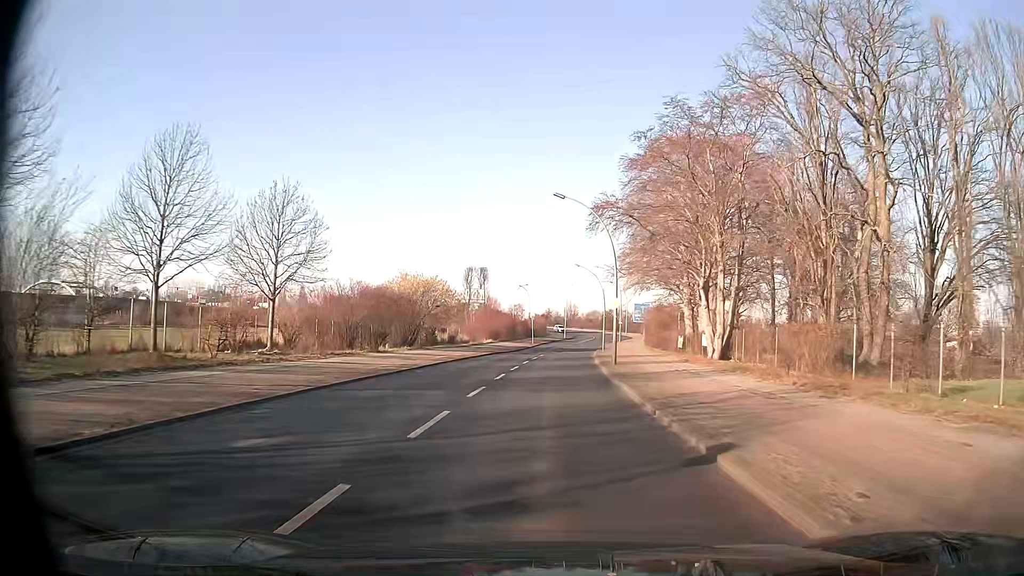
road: secondary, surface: asphalt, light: Day
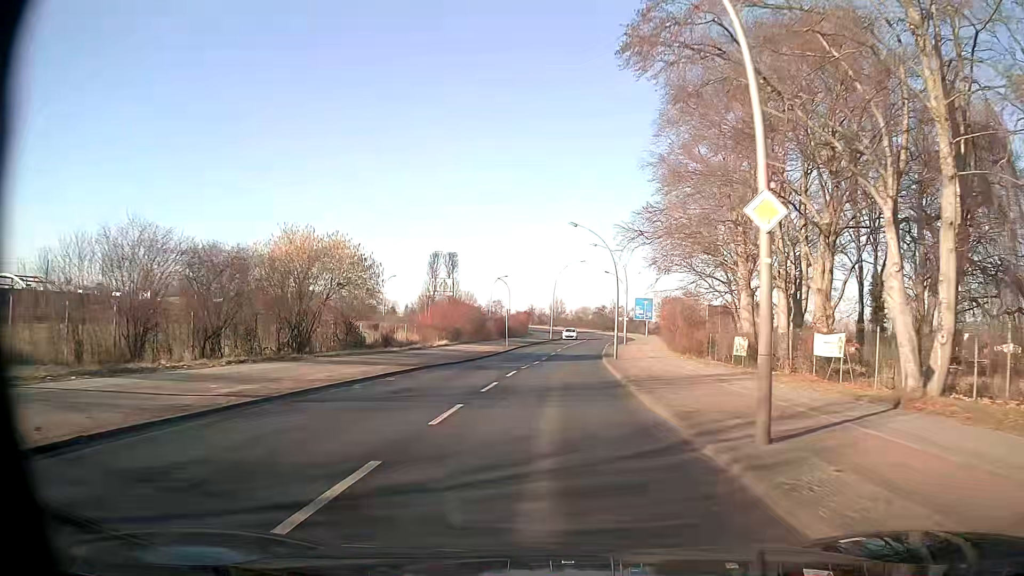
(+0.3, +23.0) m; +2°
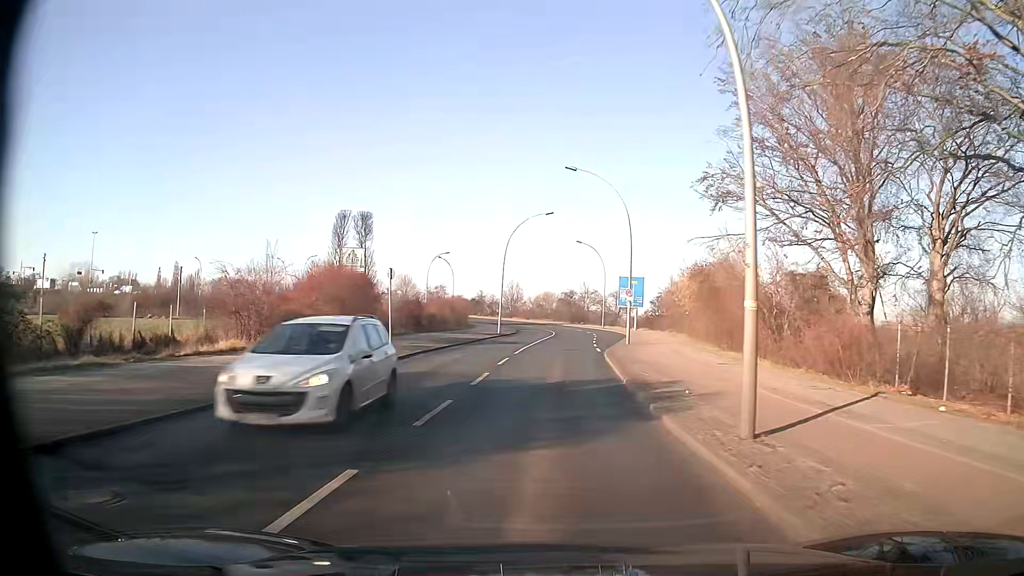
(+0.8, +30.6) m; +3°
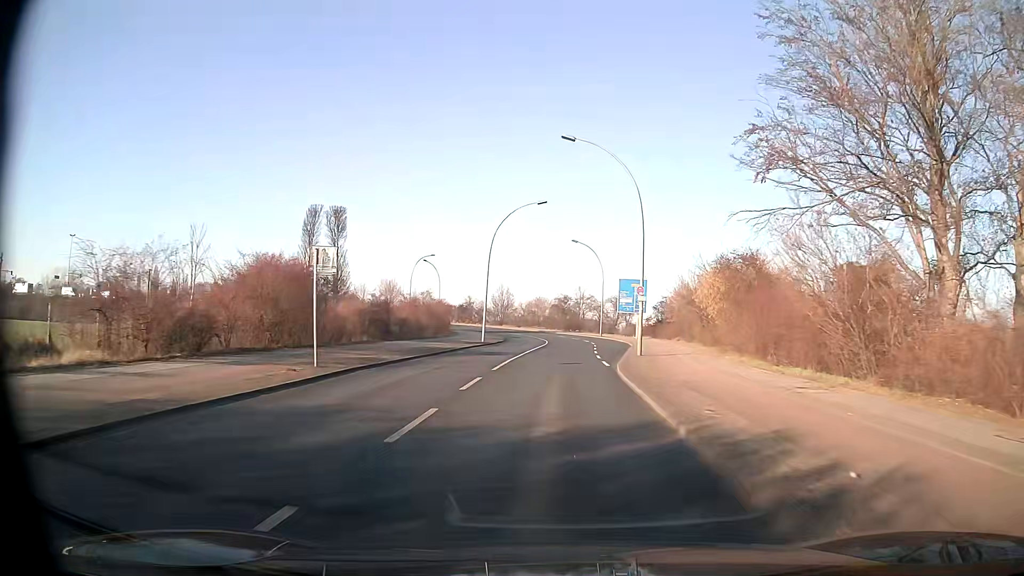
(0.0, +7.7) m; 0°
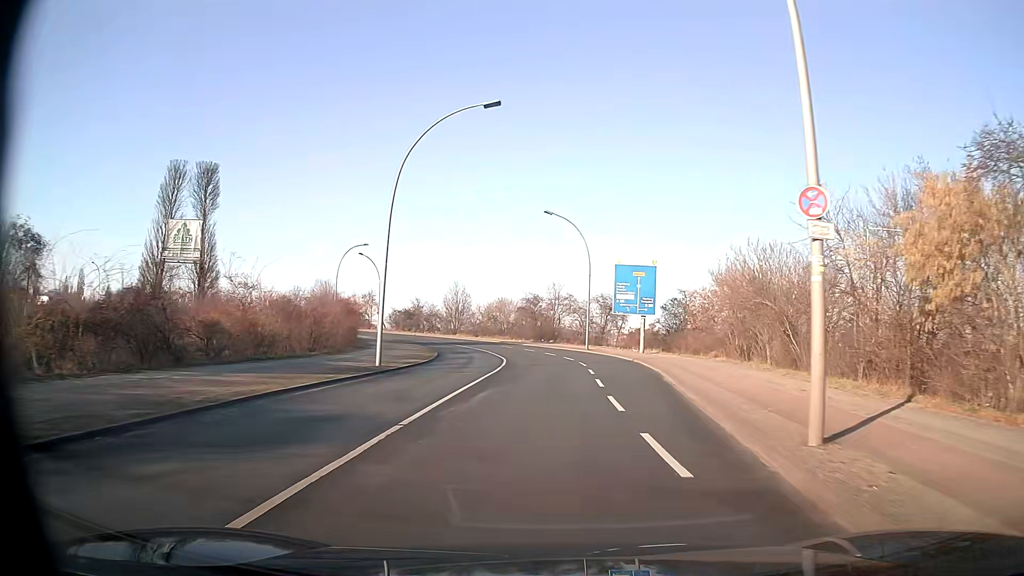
(+0.7, +22.9) m; +3°
